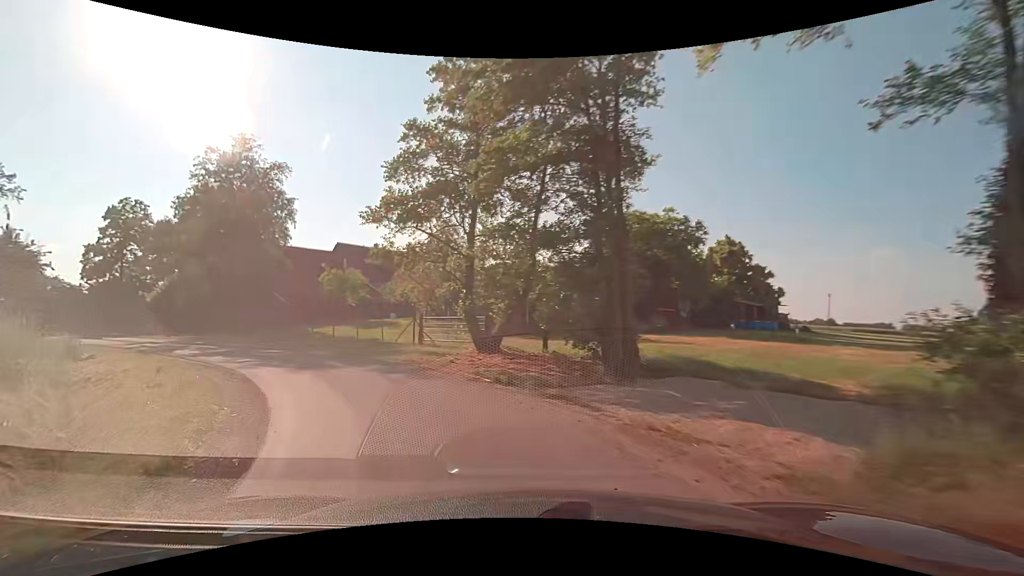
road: unclassified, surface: asphalt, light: Day
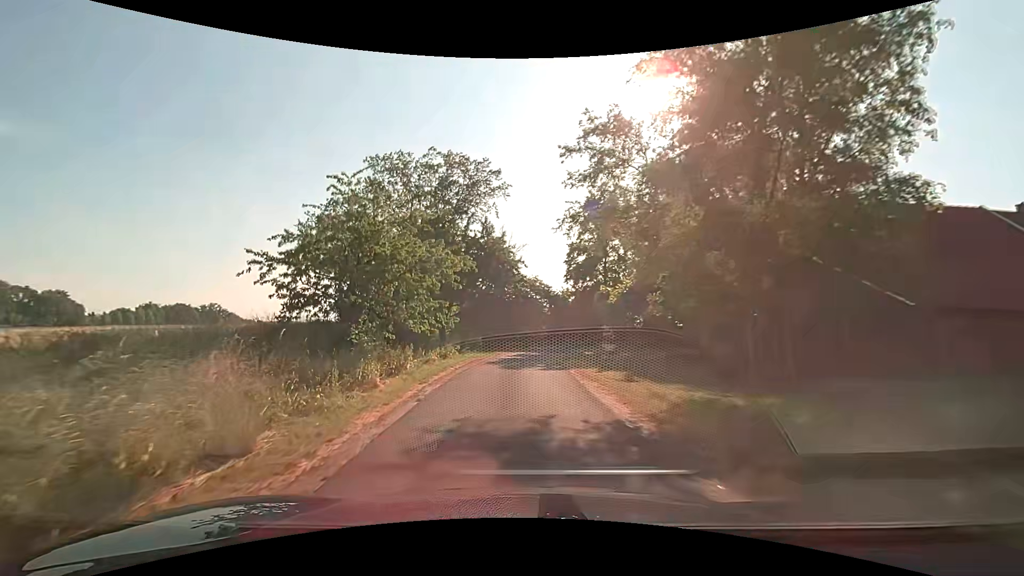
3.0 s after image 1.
(-13.0, +22.6) m; -52°
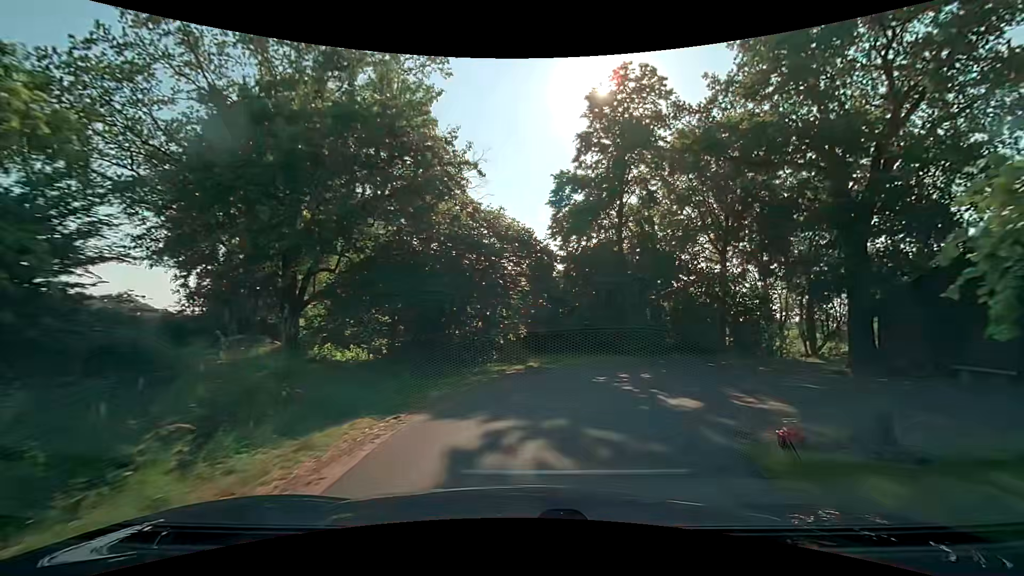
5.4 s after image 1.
(-0.6, +21.7) m; +4°
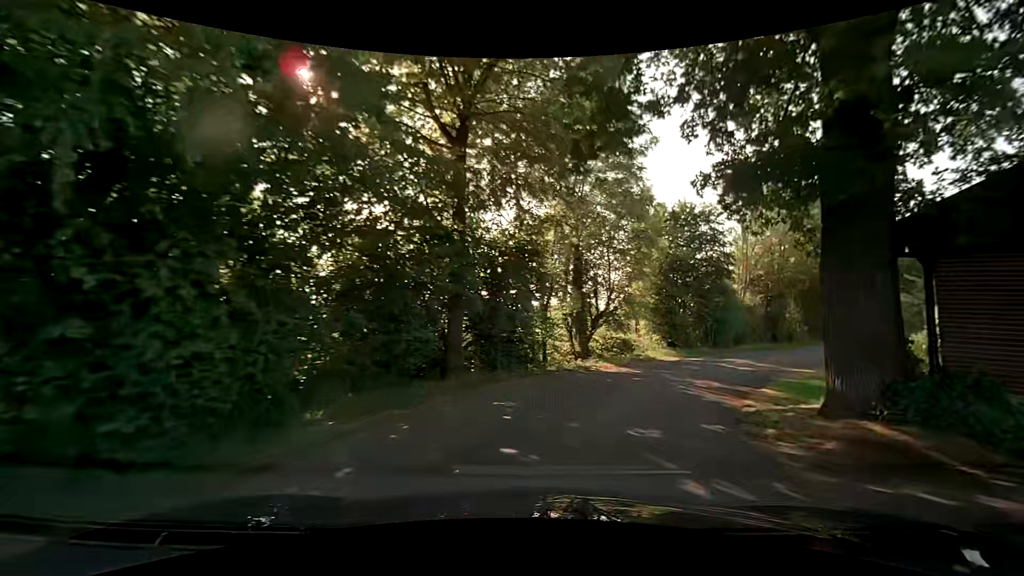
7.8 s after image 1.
(+5.0, +18.9) m; +32°
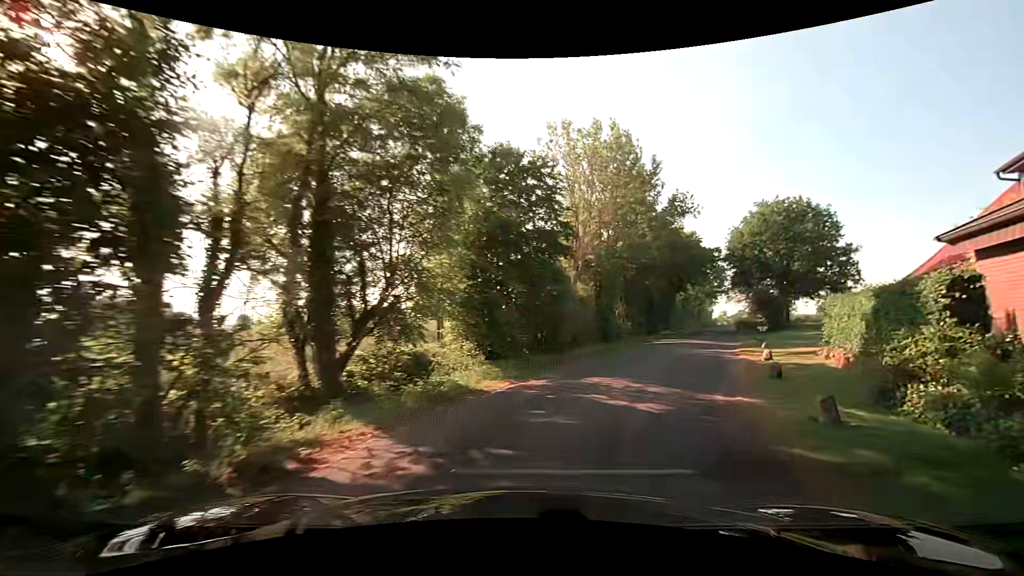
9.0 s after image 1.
(+1.8, +10.0) m; +22°
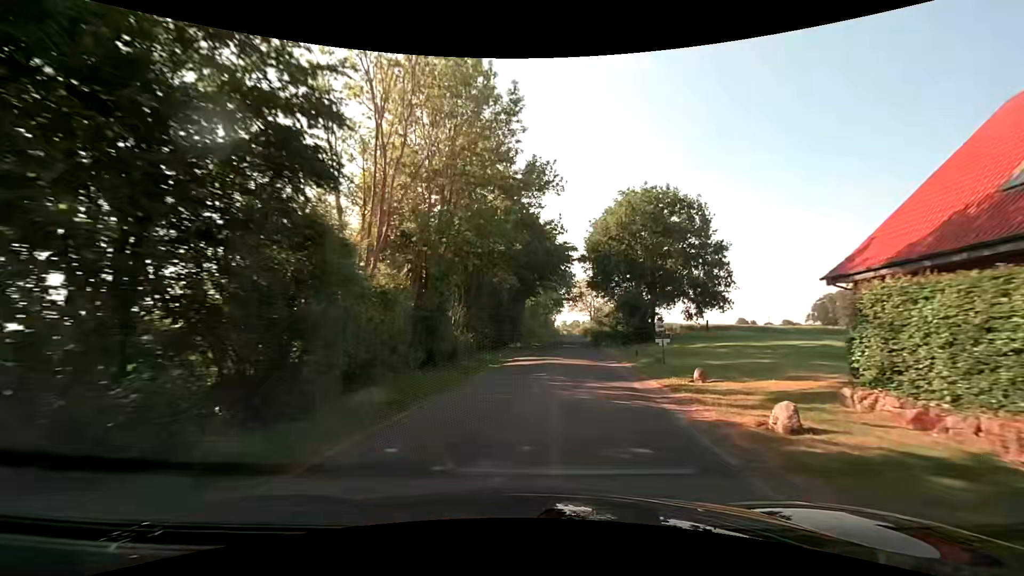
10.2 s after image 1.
(+1.6, +11.3) m; +18°
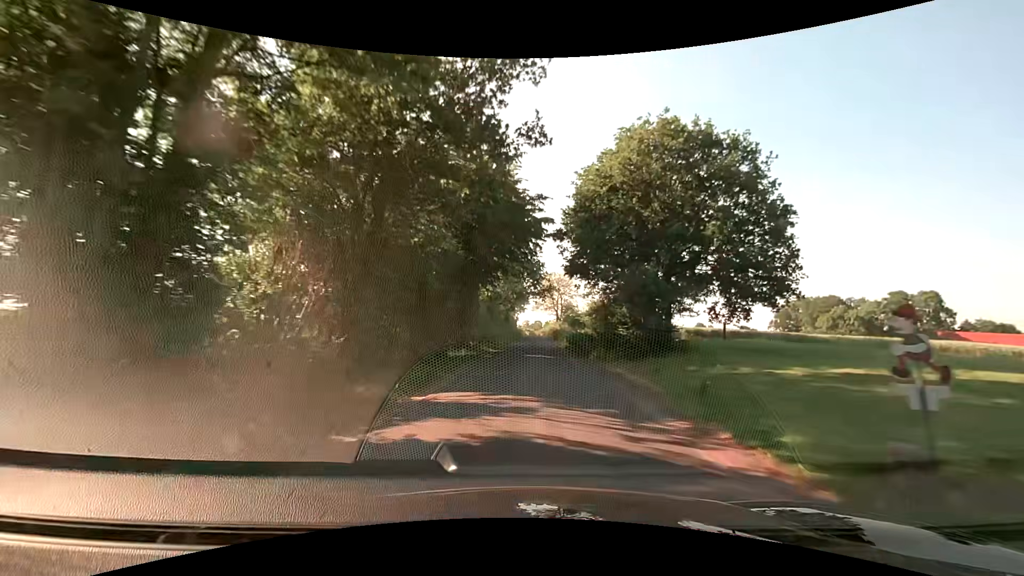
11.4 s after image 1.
(+0.6, +13.2) m; +4°
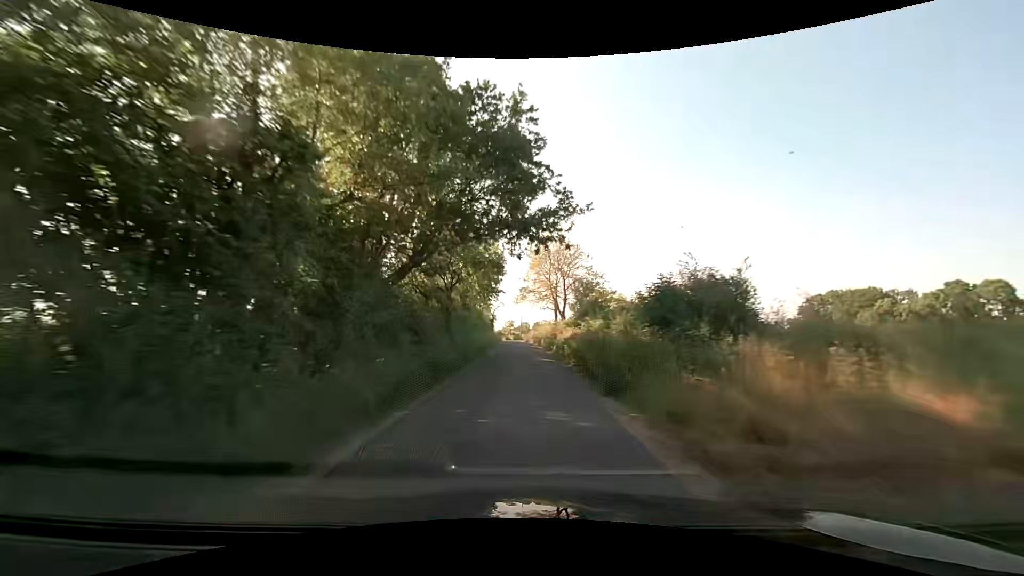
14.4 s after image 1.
(+1.4, +40.7) m; +2°
(0, +10) (0, +20) (0, +30) (-1, +40) (-1, +50) (-1, +60) (-2, +70) (-3, +80) (-3, +90) (-3, +100) m
